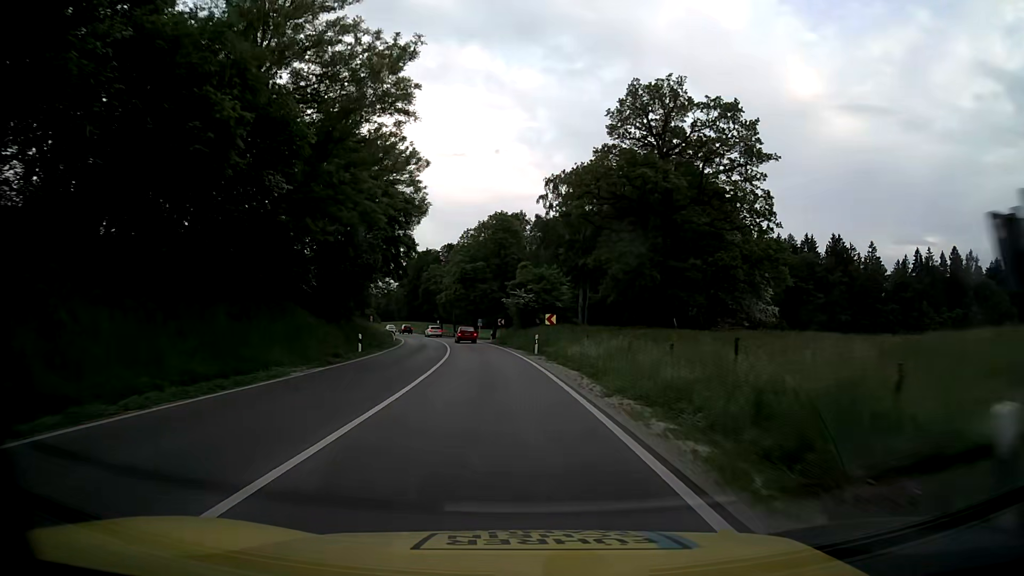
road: primary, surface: asphalt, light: Day
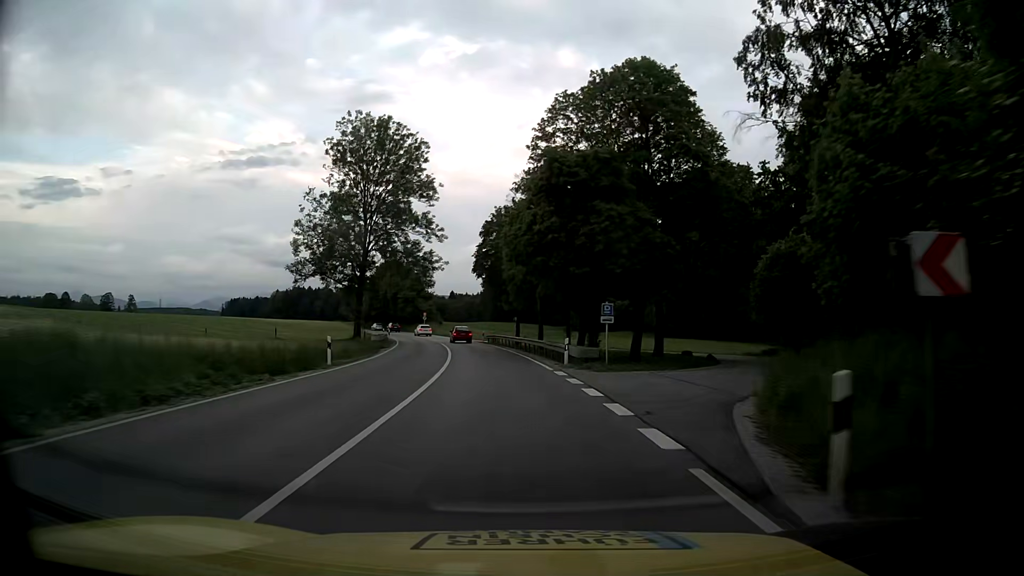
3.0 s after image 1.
(-4.5, +55.5) m; -9°
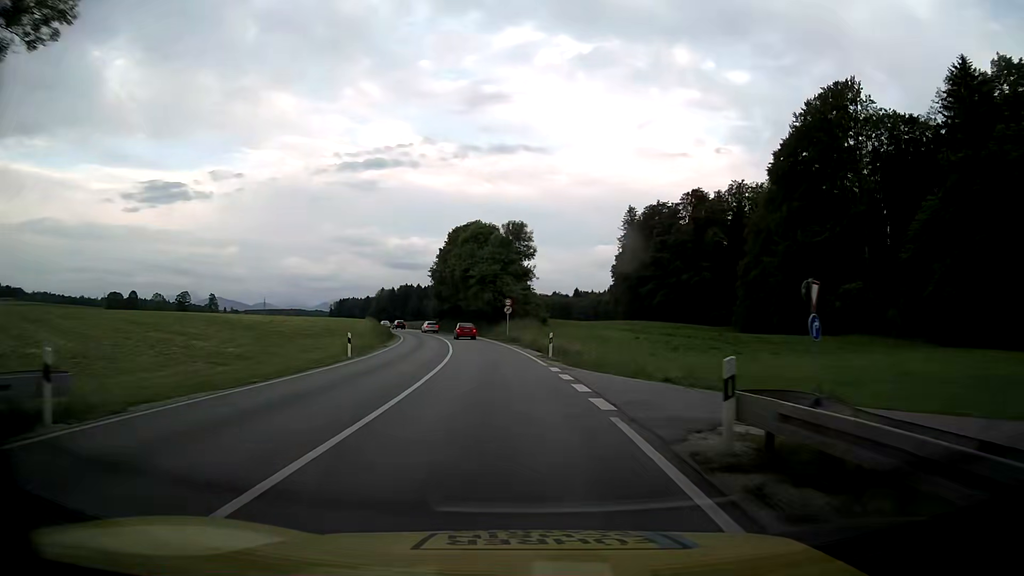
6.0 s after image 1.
(-4.6, +55.5) m; -10°
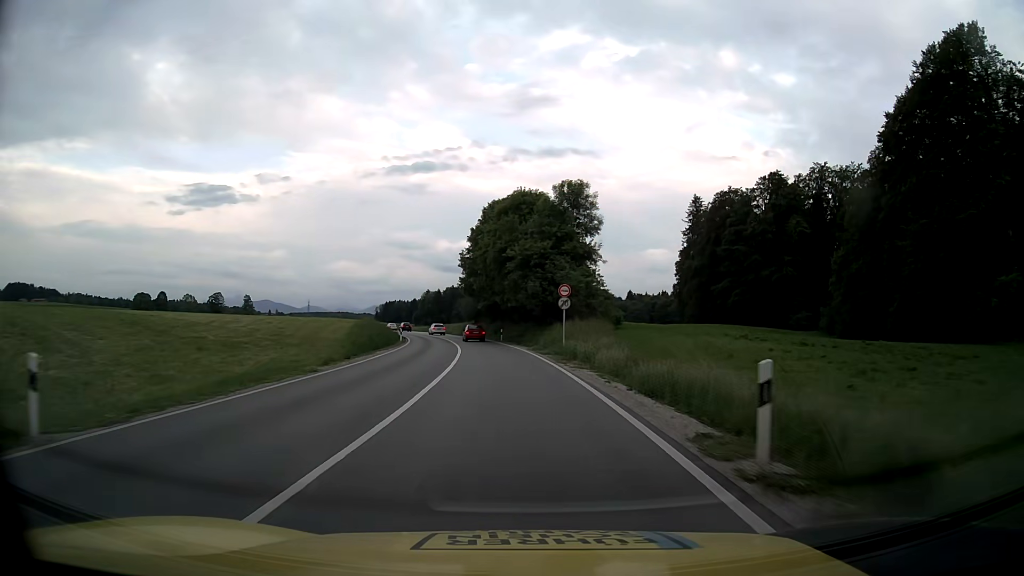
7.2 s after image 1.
(-1.1, +22.3) m; -5°
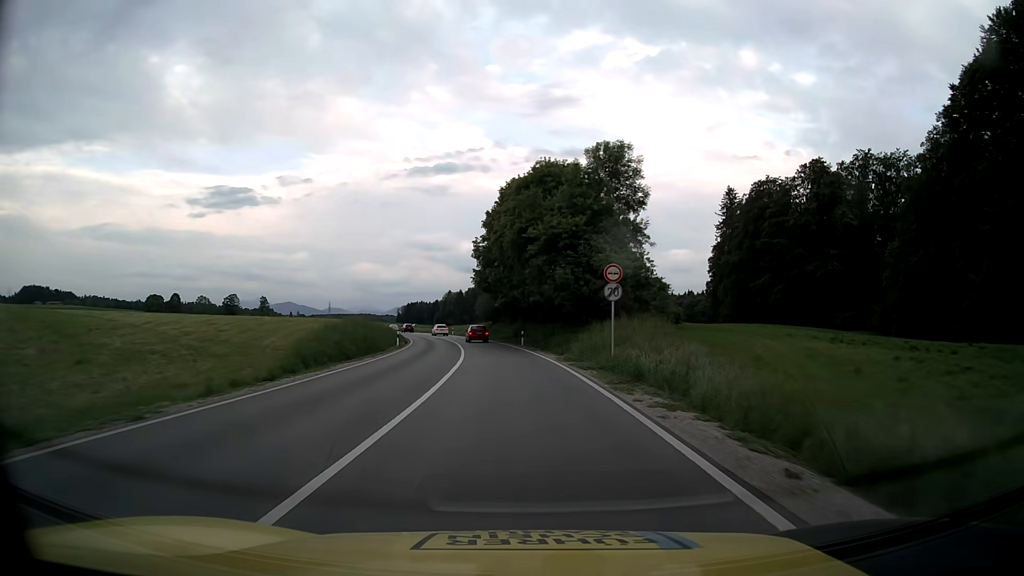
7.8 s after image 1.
(-0.2, +11.1) m; -2°
(0, +10) (-1, +20) (-1, +30) (-2, +40) (-3, +50) (-5, +60) (-7, +70) (-8, +79) (-11, +89) (-13, +99) m
